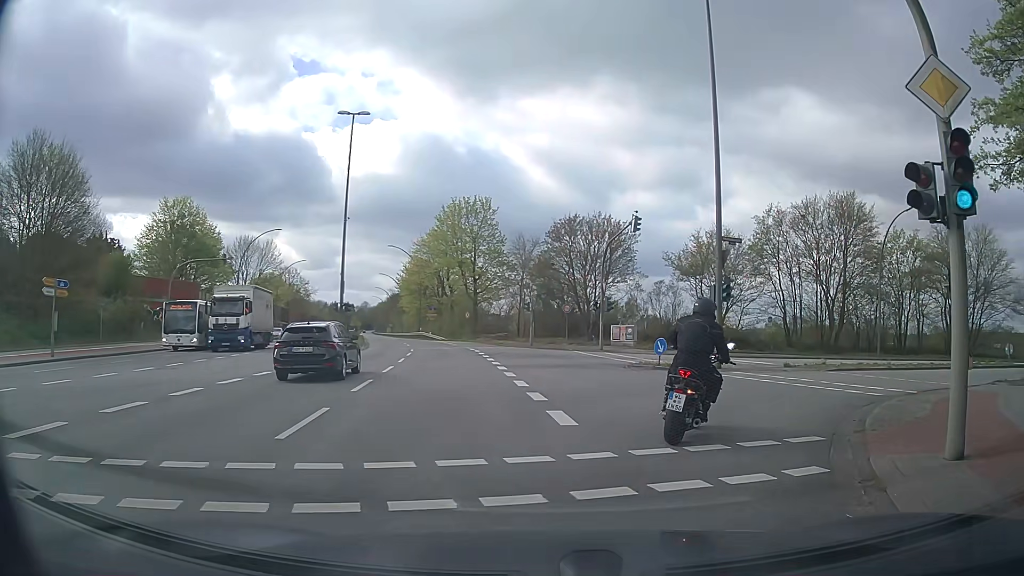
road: secondary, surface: asphalt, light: Day
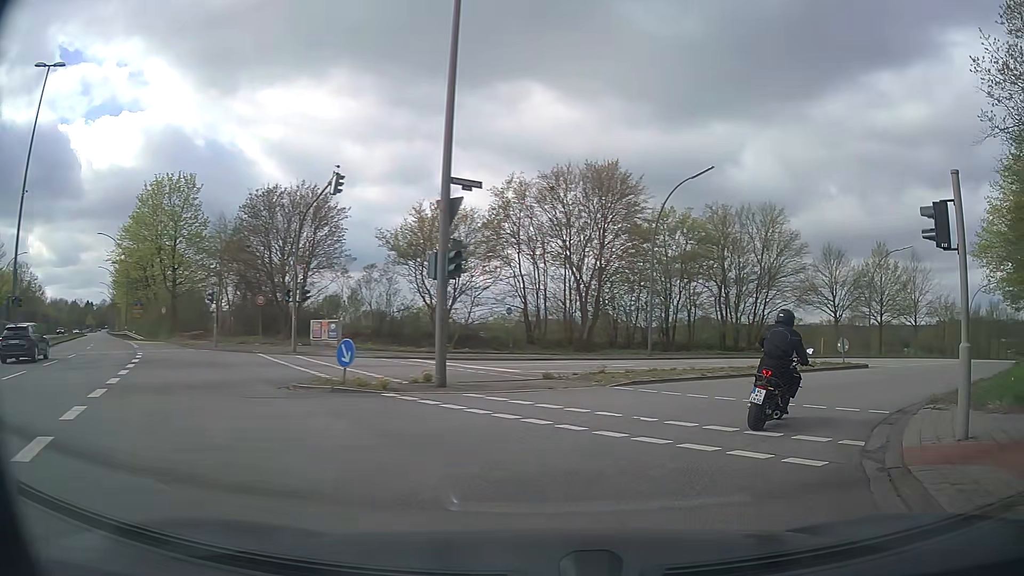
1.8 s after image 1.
(+1.5, +9.4) m; +22°
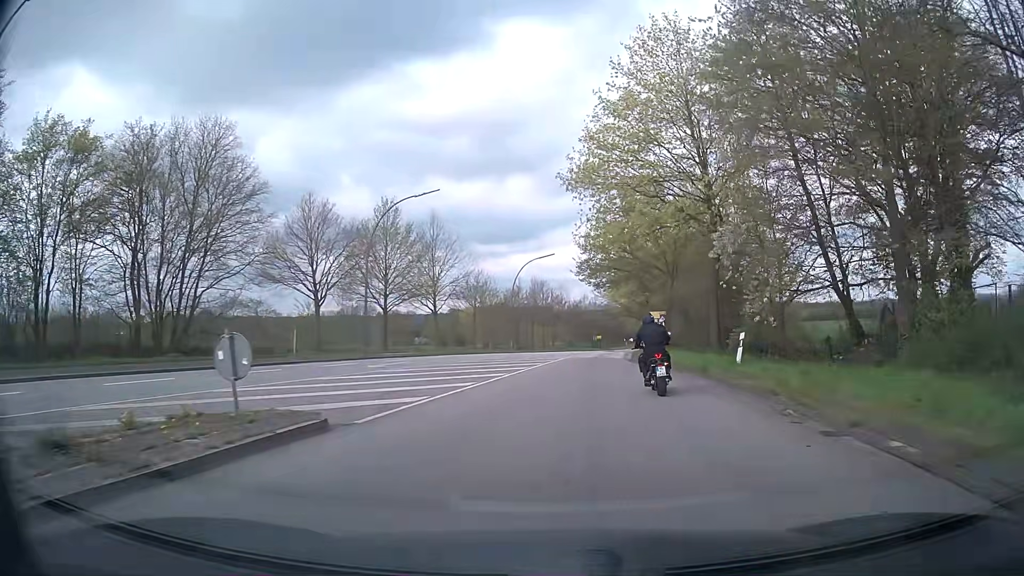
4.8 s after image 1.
(+9.3, +19.6) m; +41°
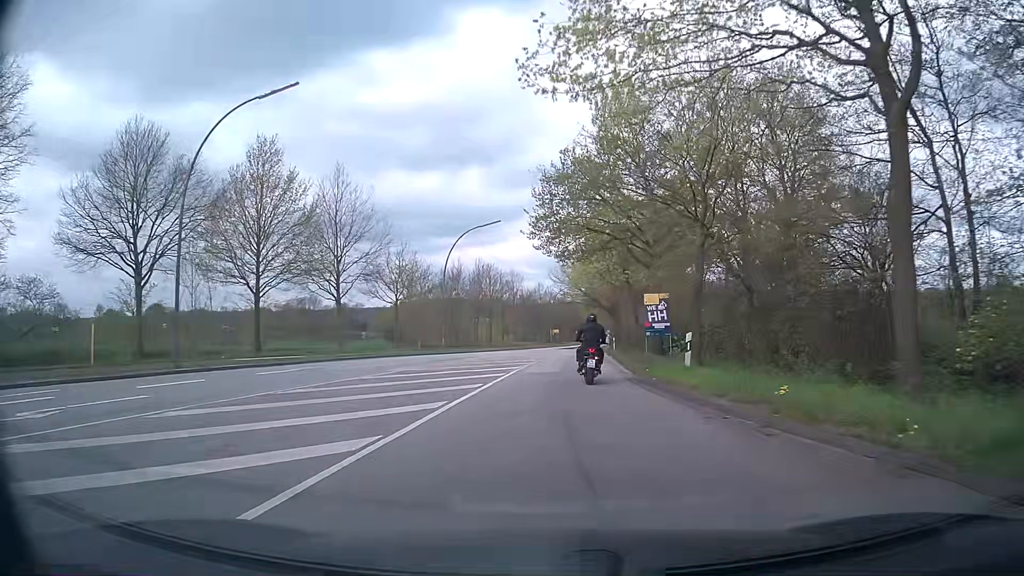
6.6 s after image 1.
(+0.9, +18.0) m; +5°
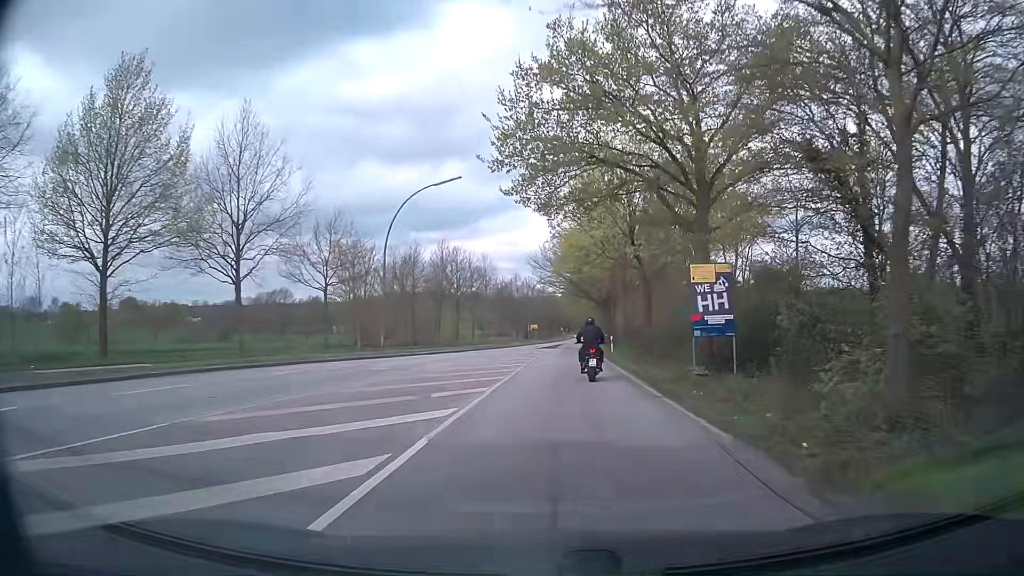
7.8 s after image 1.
(0.0, +13.9) m; +2°
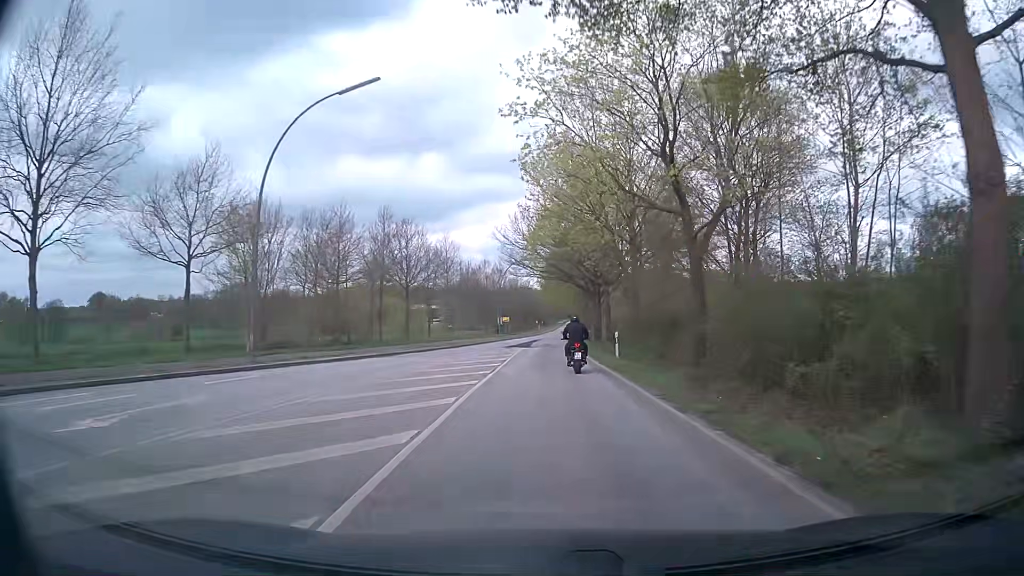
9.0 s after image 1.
(+0.2, +15.2) m; +2°
